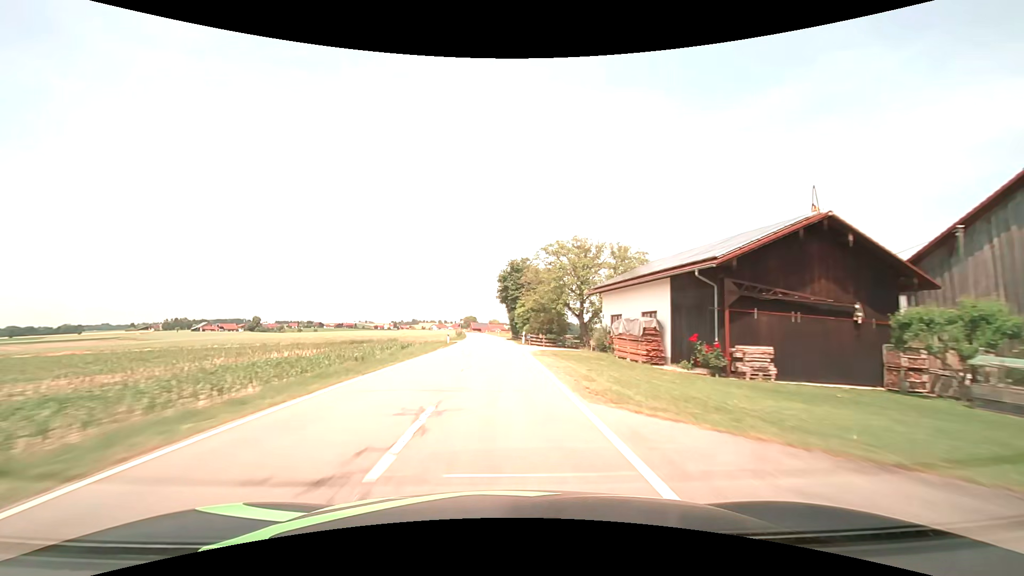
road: tertiary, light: Day
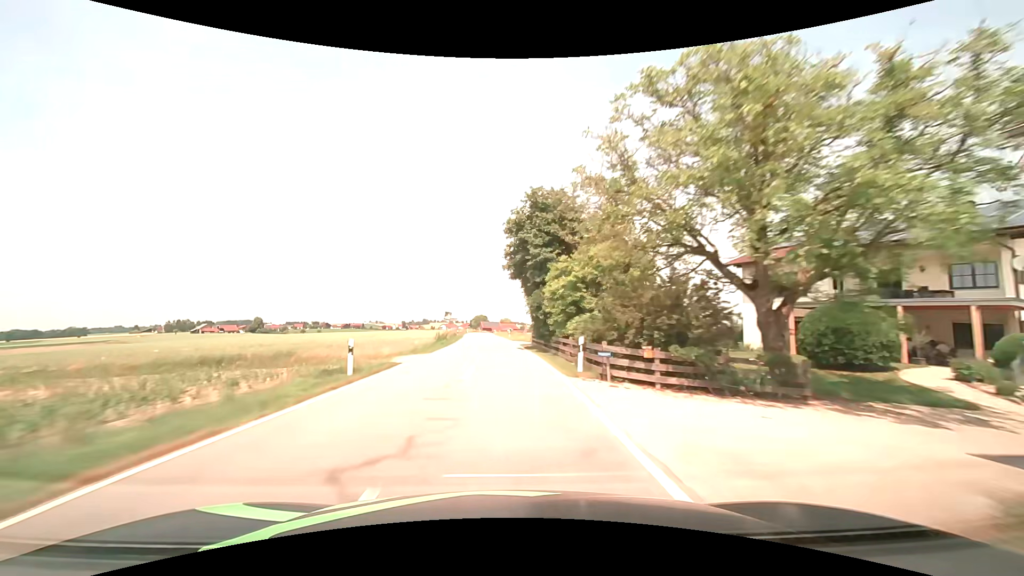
(-0.3, +29.8) m; -1°
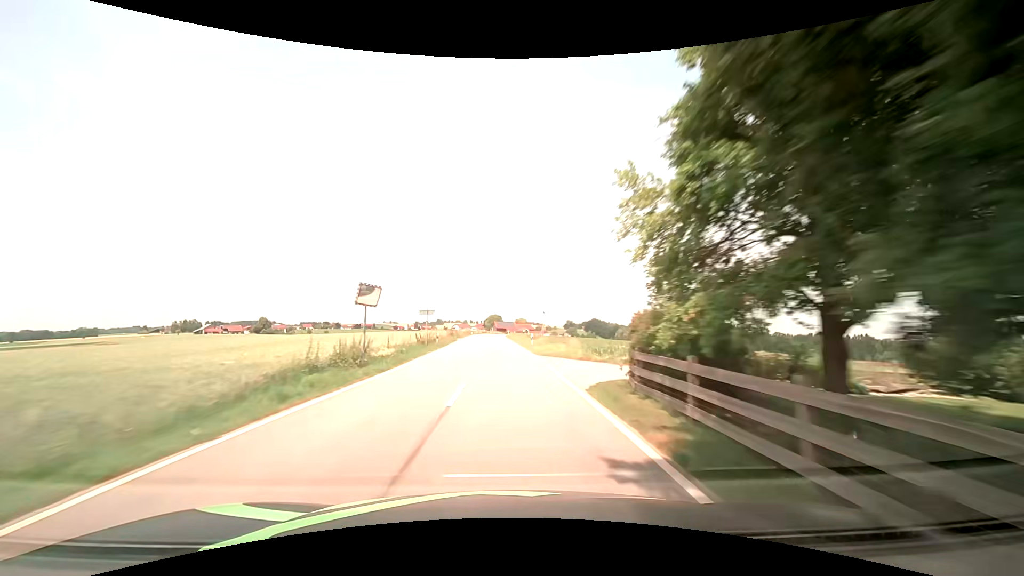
(-0.4, +29.3) m; -2°
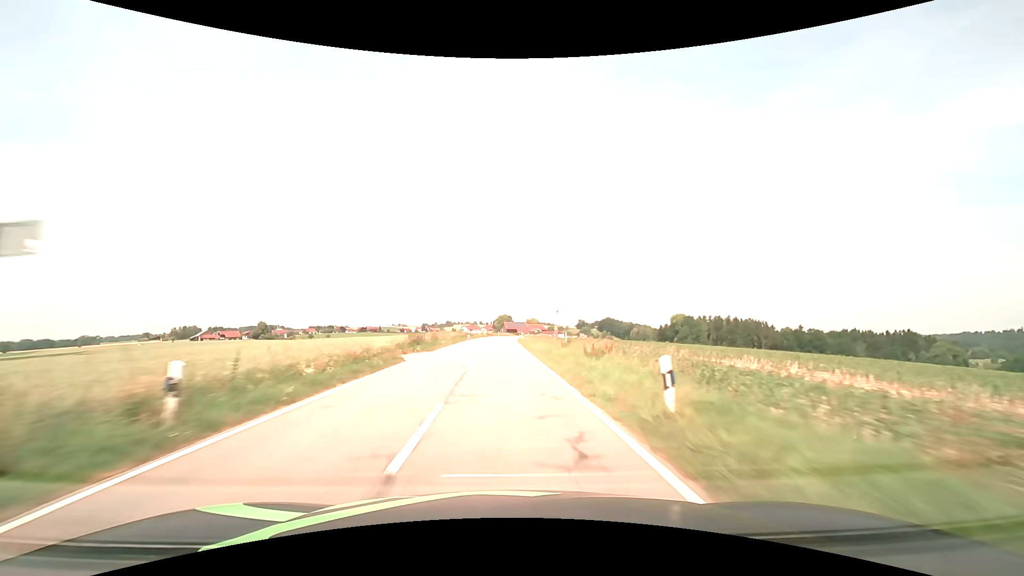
(-0.1, +29.0) m; -1°
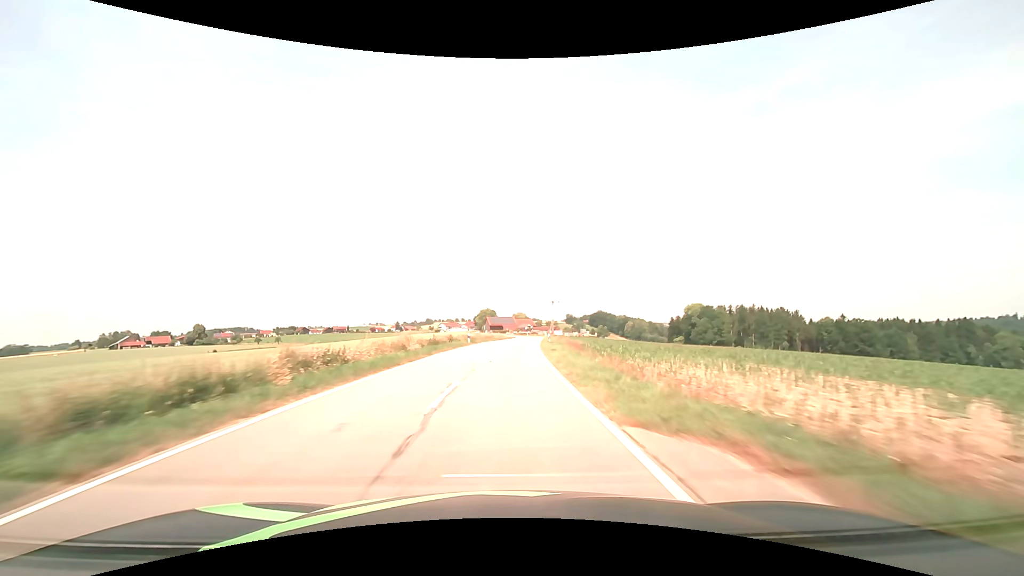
(-0.2, +71.1) m; +2°
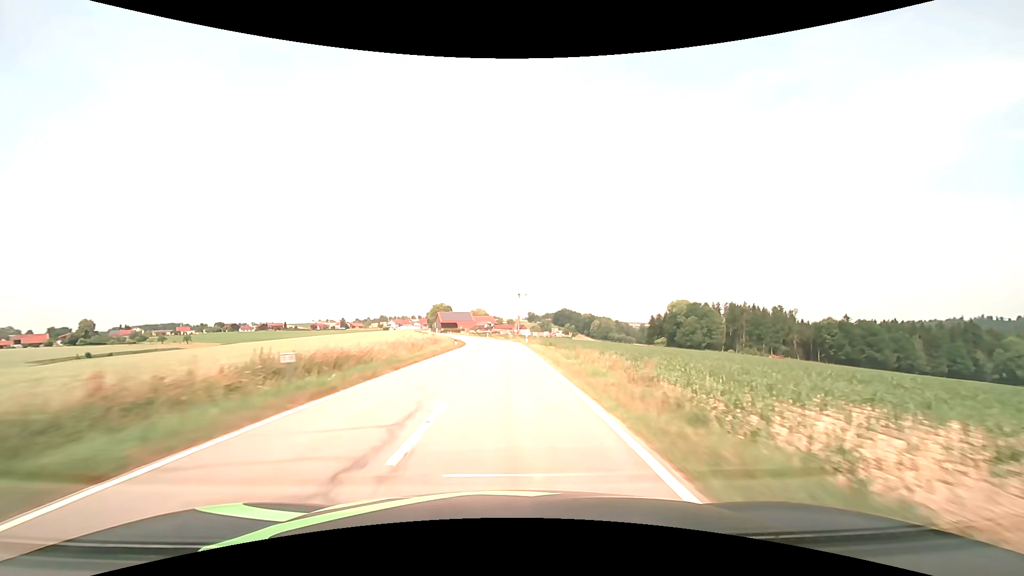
(+2.0, +53.6) m; +4°
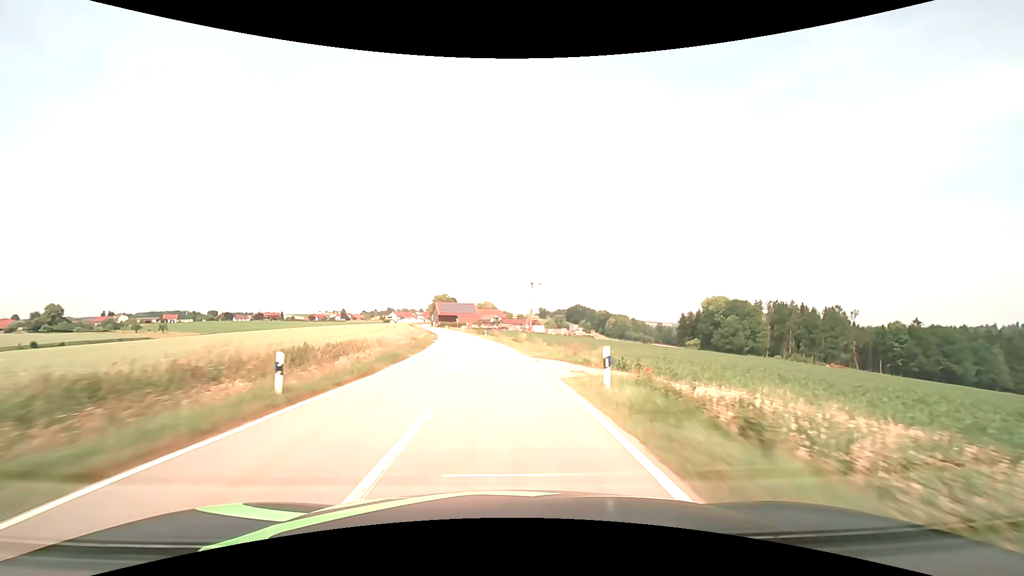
(+0.2, +38.6) m; -1°
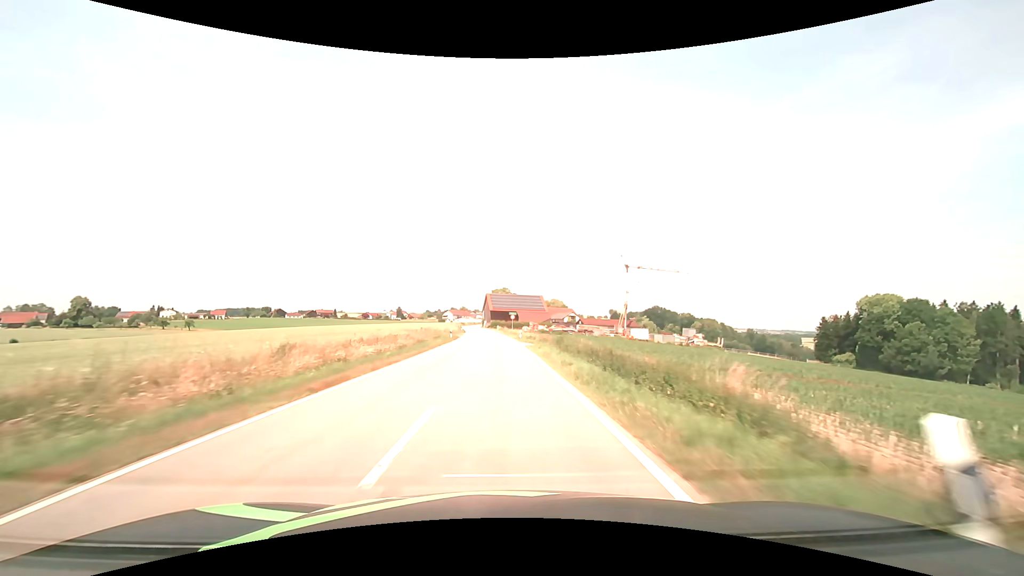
(-4.5, +61.6) m; -8°
(0, +10) (0, +20) (0, +30) (-1, +40) (-1, +50) (-1, +60) (-2, +70) (-3, +80) (-3, +90) (-4, +100) m
